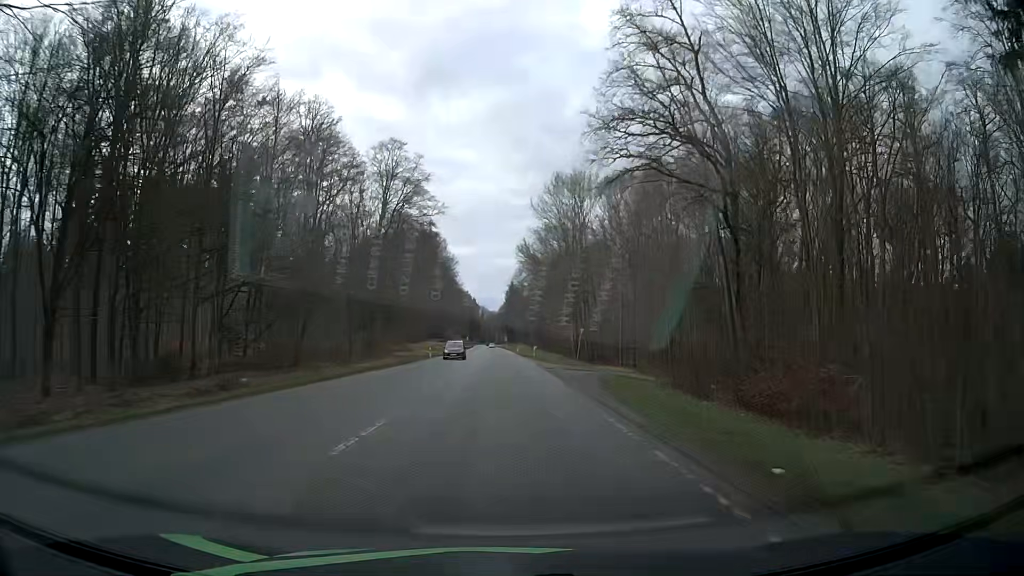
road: secondary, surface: asphalt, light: Day
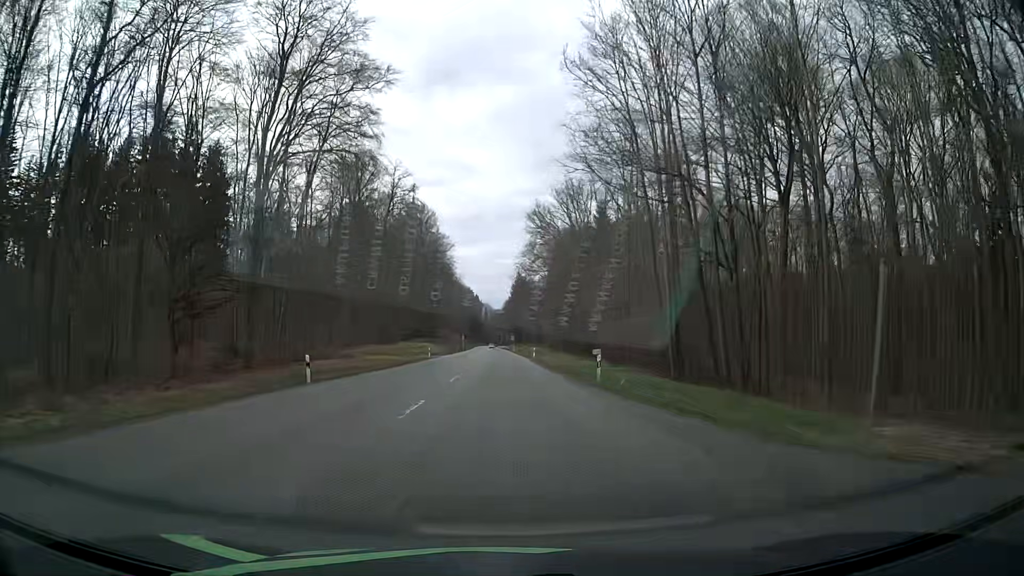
(0.0, +44.6) m; 0°
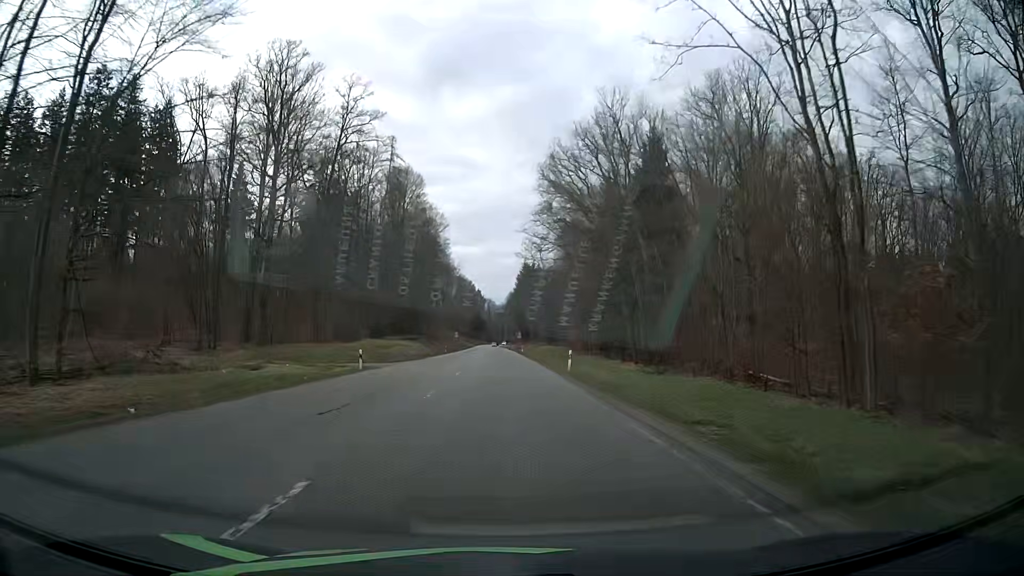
(-0.2, +33.9) m; -1°
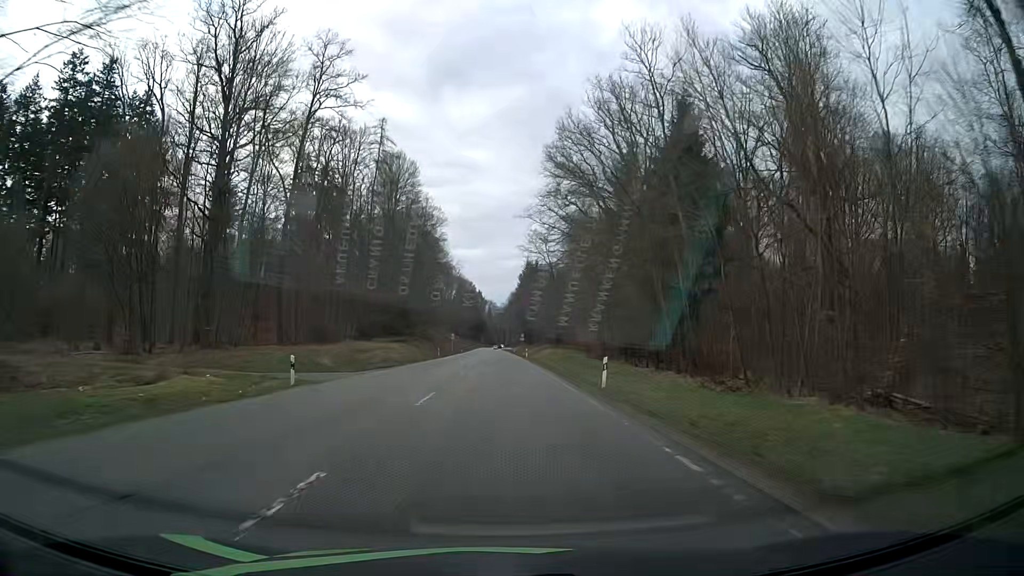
(0.0, +11.4) m; 0°
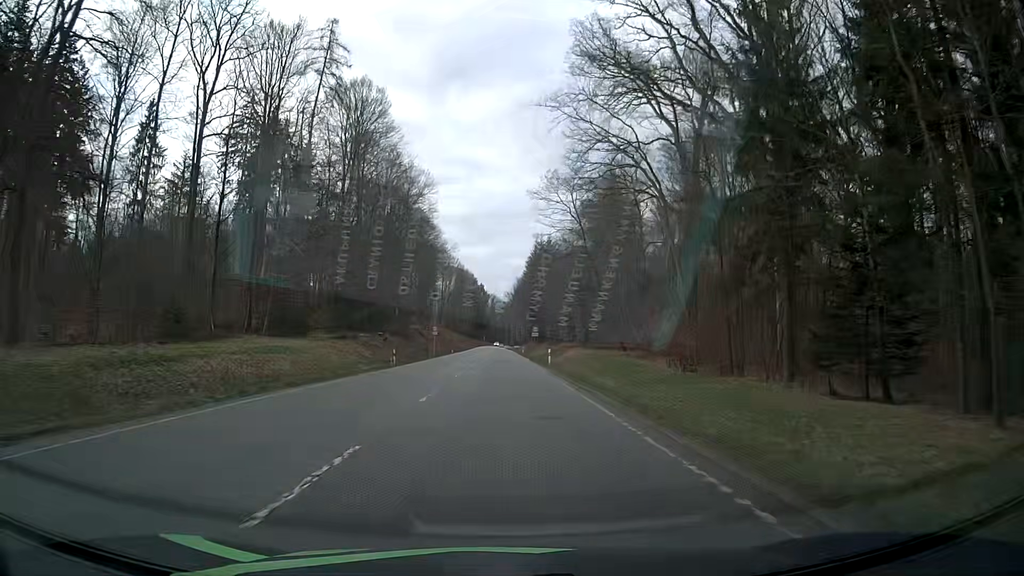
(-0.3, +34.3) m; 0°
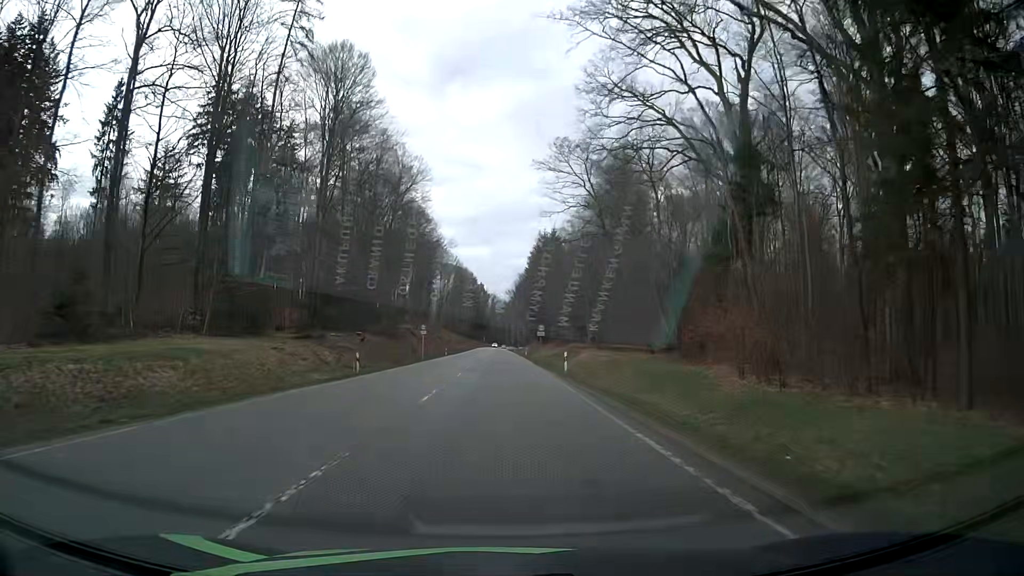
(-0.1, +11.5) m; 0°
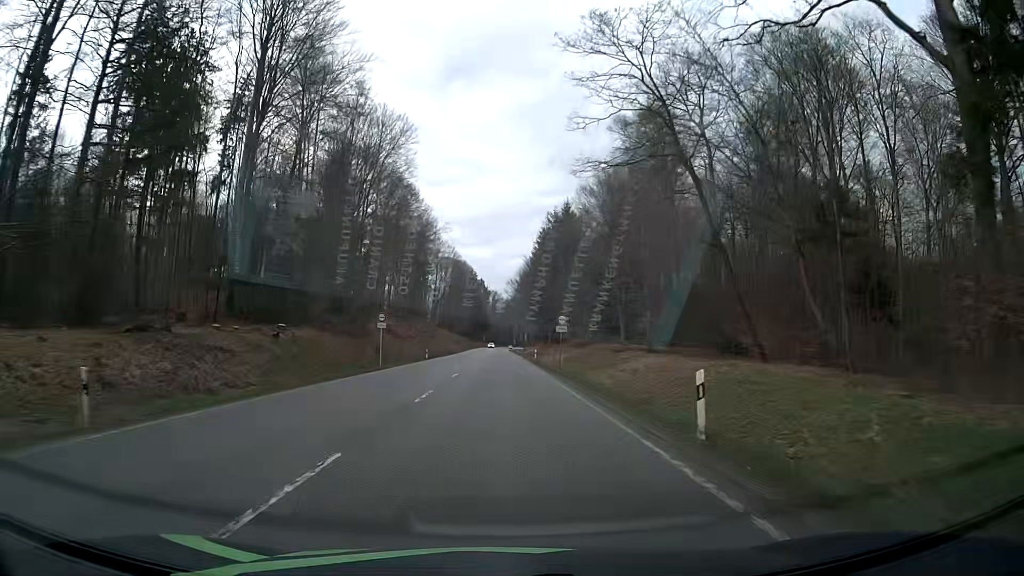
(-0.1, +23.1) m; 0°
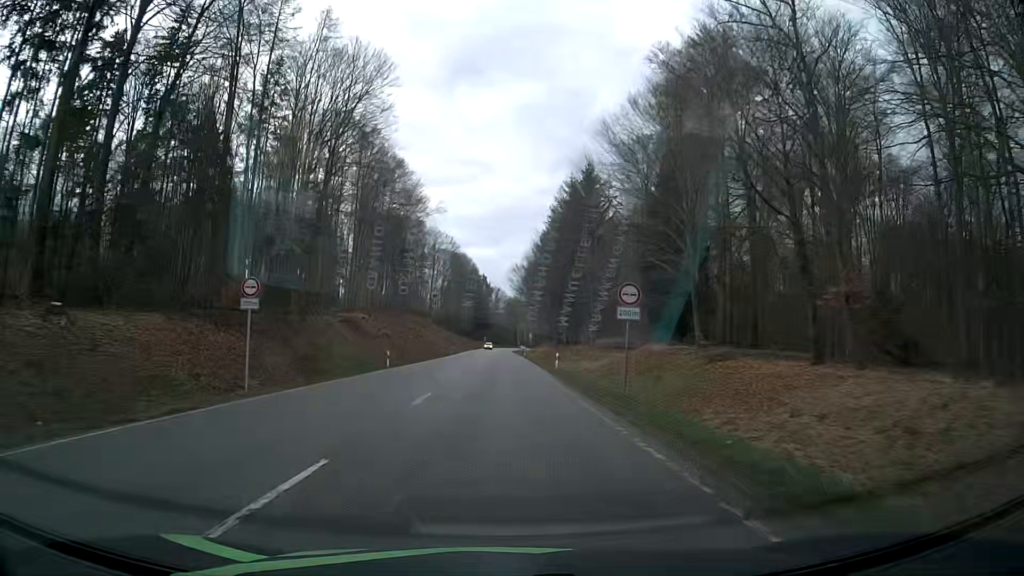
(0.0, +23.2) m; 0°
(0, +10) (0, +20) (0, +30) (0, +40) (0, +50) (0, +60) (0, +70) (0, +80) (0, +90) (0, +100) m
